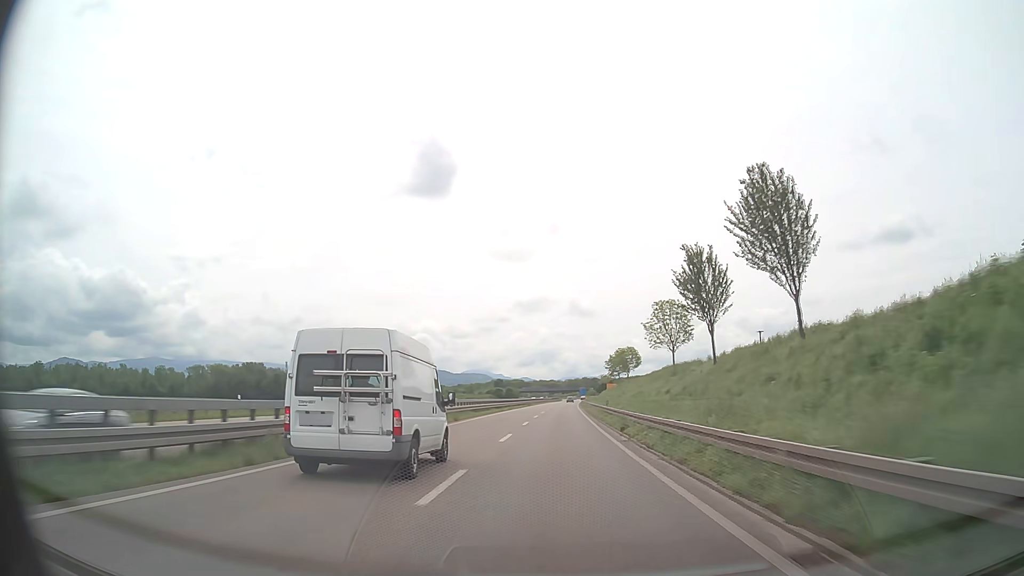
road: trunk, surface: asphalt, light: Day
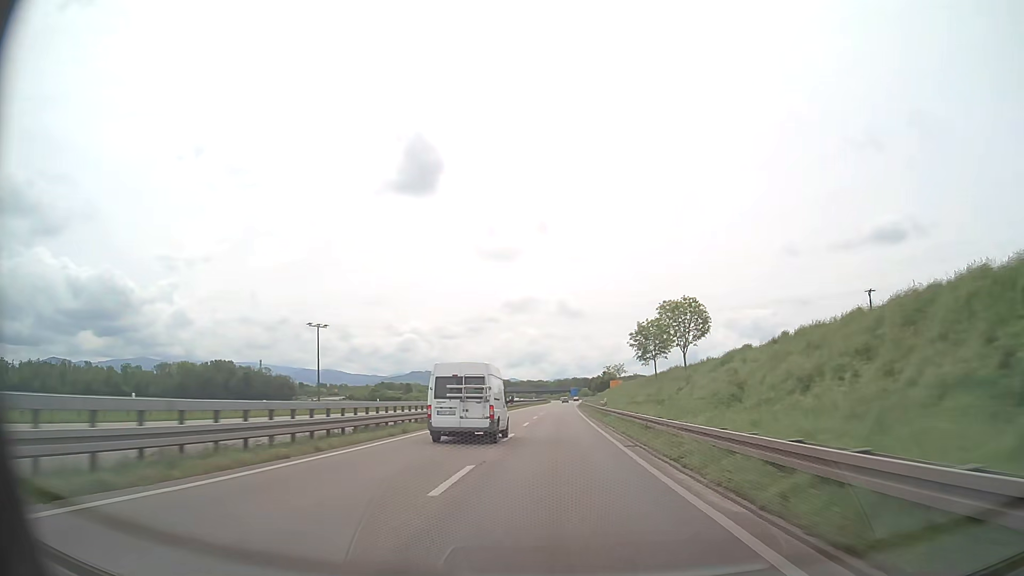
(+0.4, +47.0) m; +1°
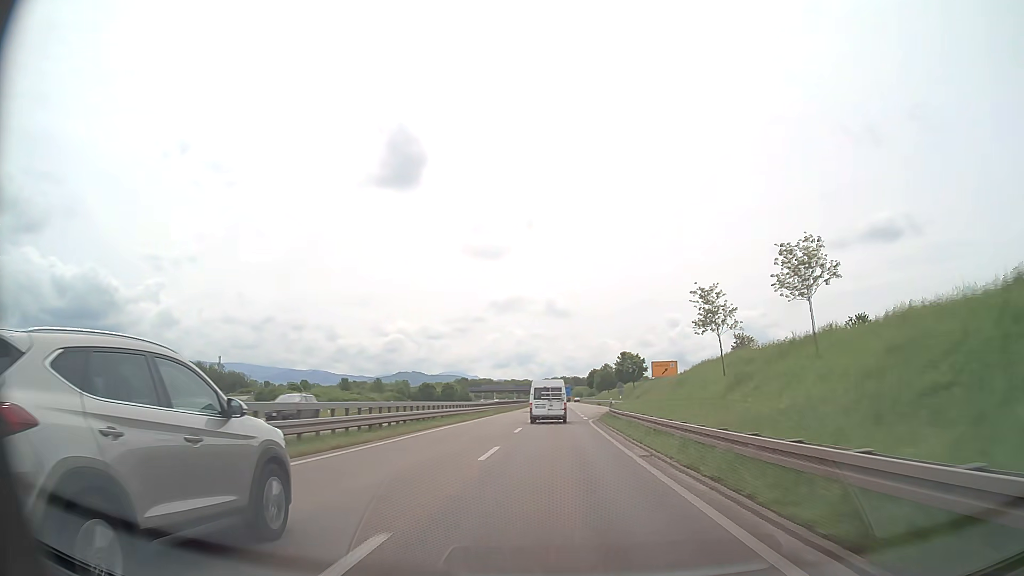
(+0.9, +78.4) m; +1°
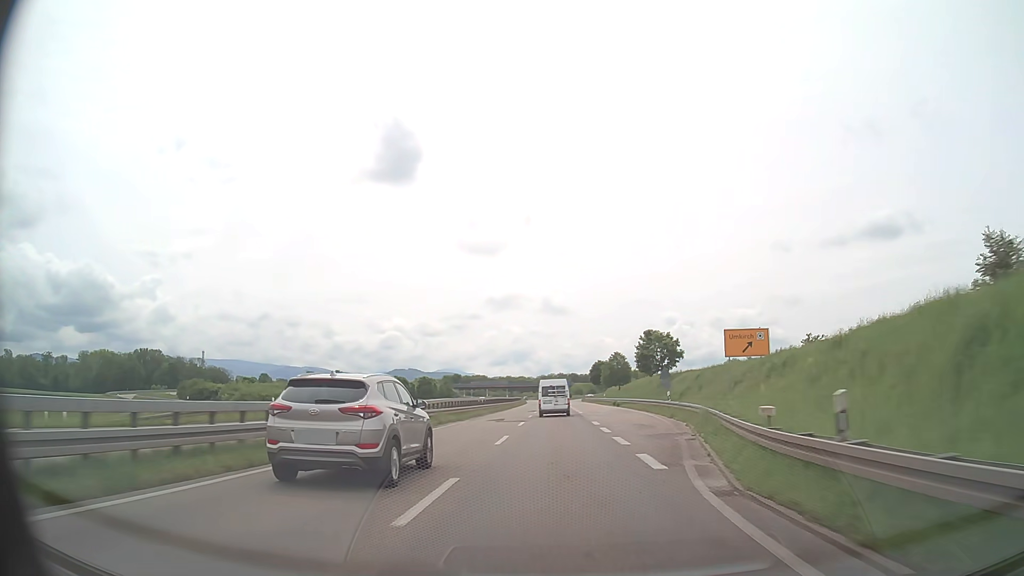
(+0.1, +31.4) m; 0°
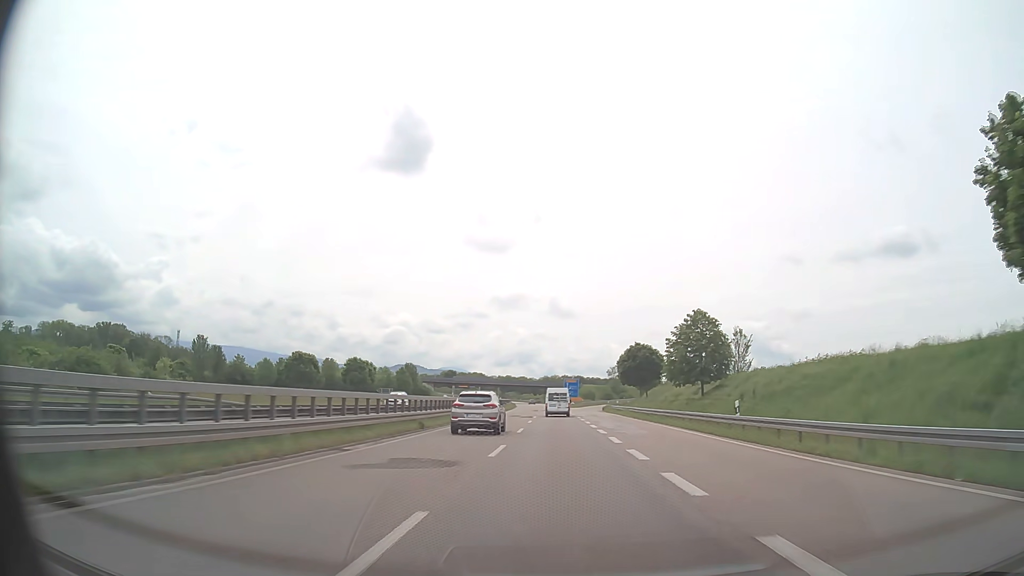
(-0.2, +62.7) m; 0°
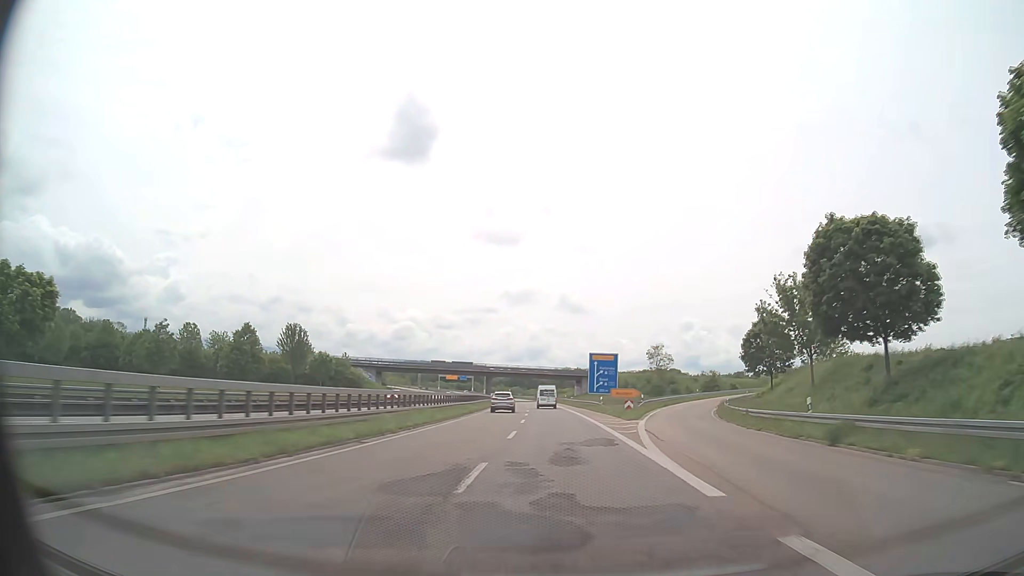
(-0.4, +78.3) m; -1°
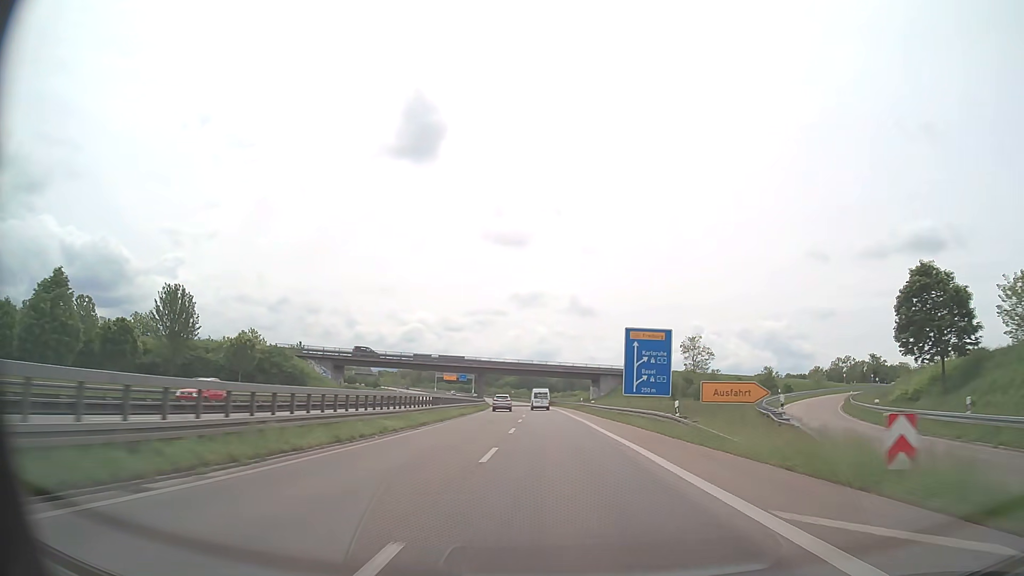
(-0.3, +31.3) m; -1°
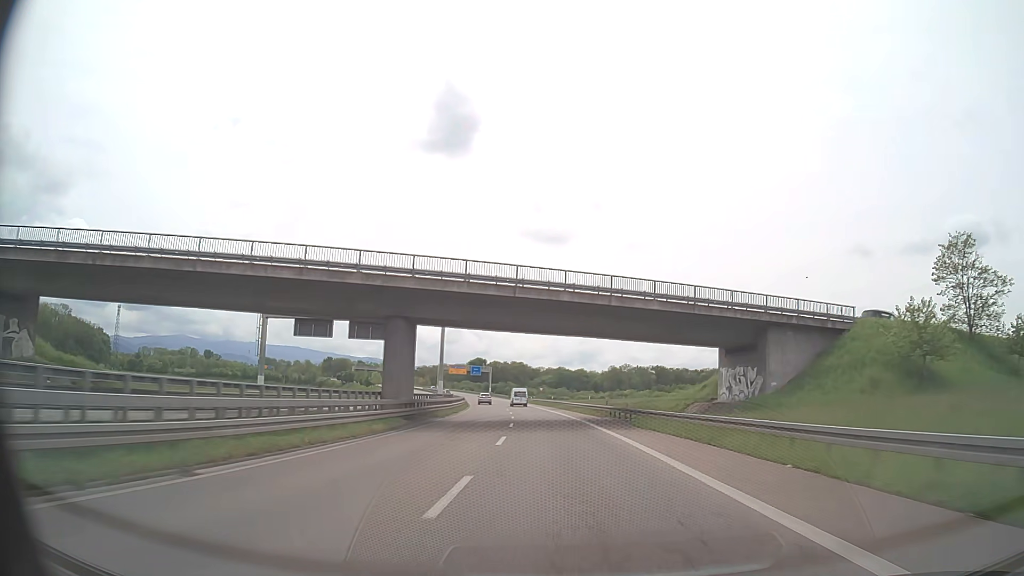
(-2.1, +78.3) m; -3°
(0, +10) (0, +20) (-1, +30) (-1, +40) (-2, +50) (-2, +60) (-3, +70) (-4, +80) (-5, +90) (-7, +100) m
